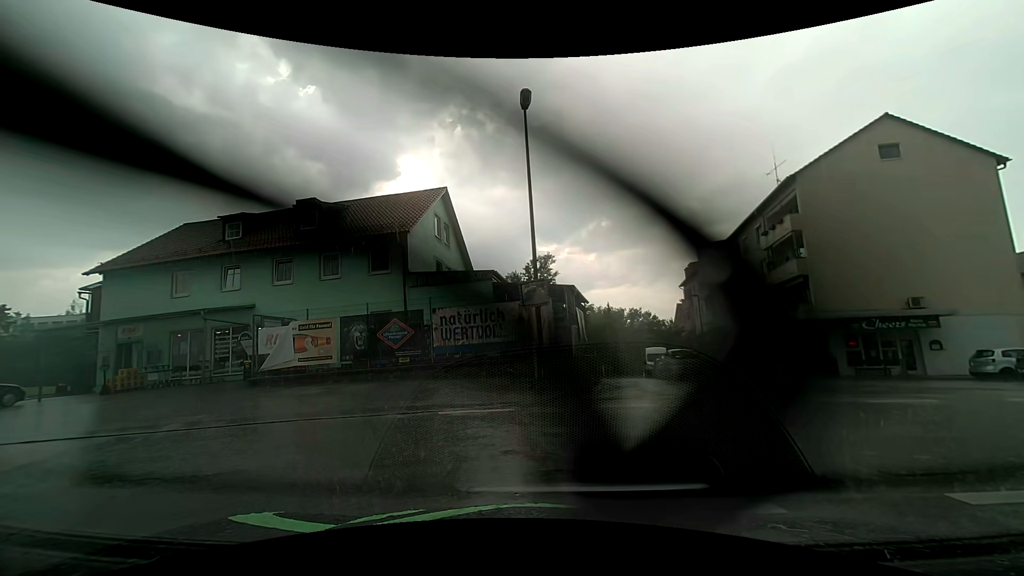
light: Day
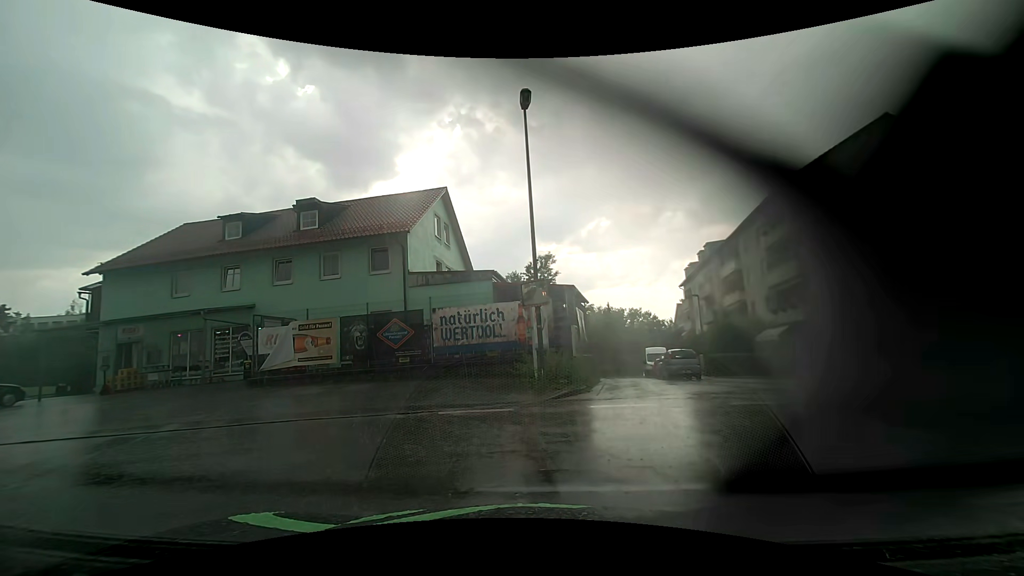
(0.0, 0.0) m; 0°
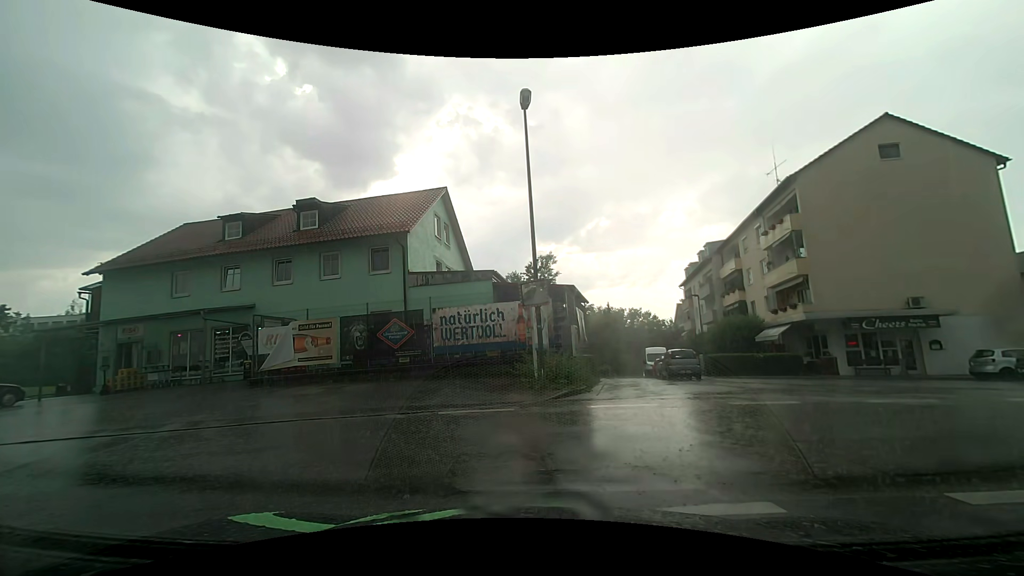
(0.0, 0.0) m; 0°
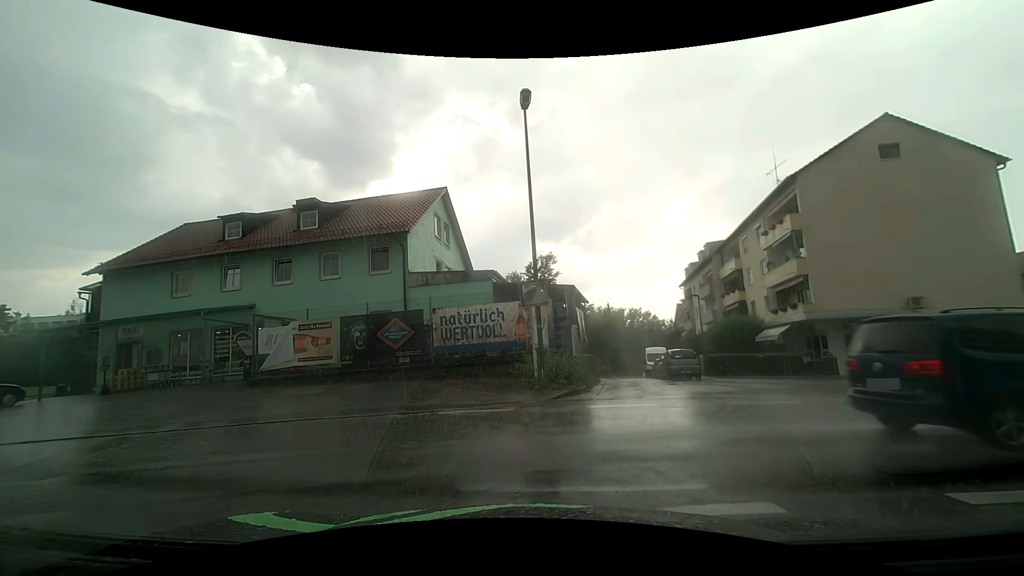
(0.0, 0.0) m; 0°
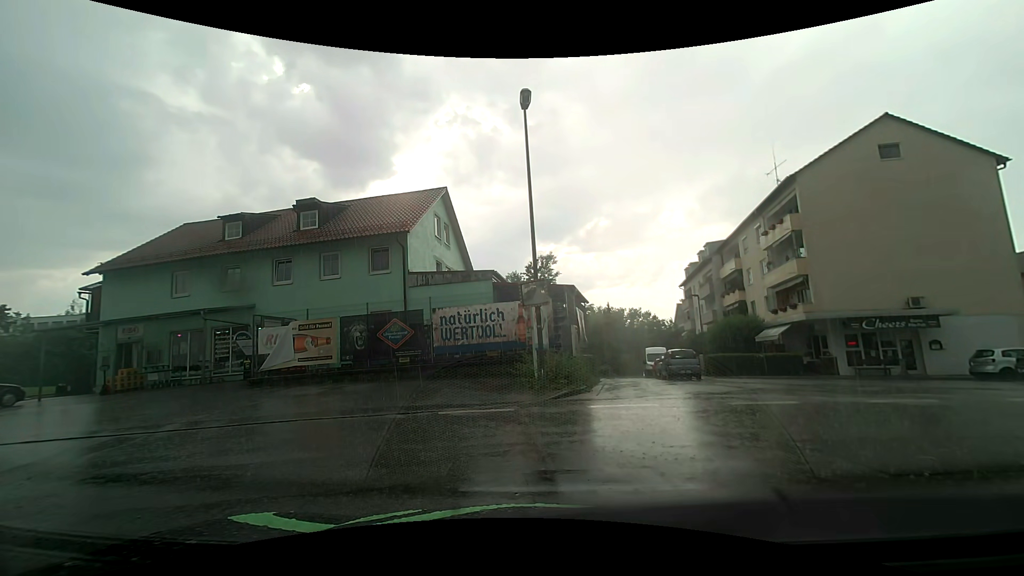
(0.0, 0.0) m; 0°
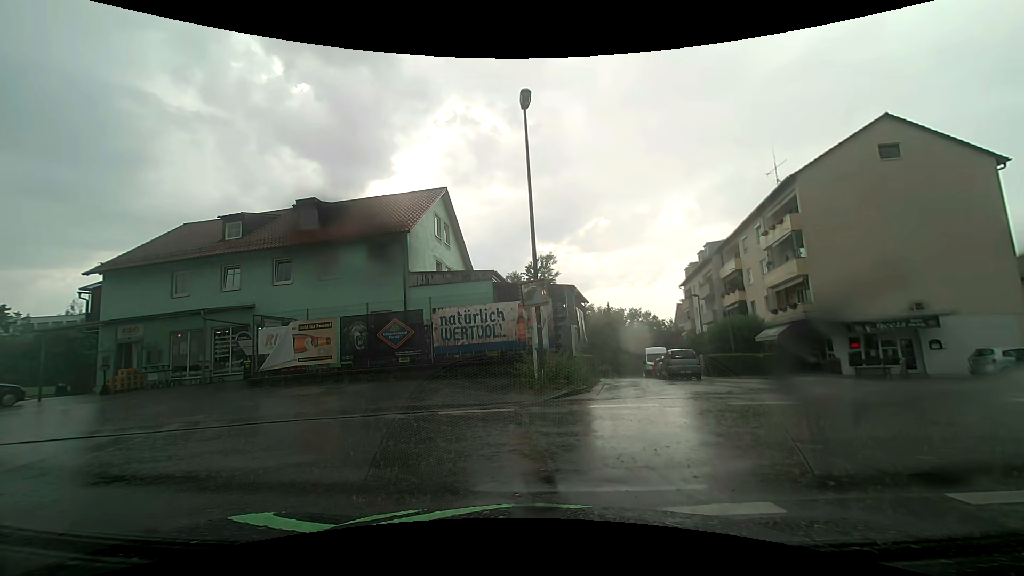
(0.0, 0.0) m; 0°
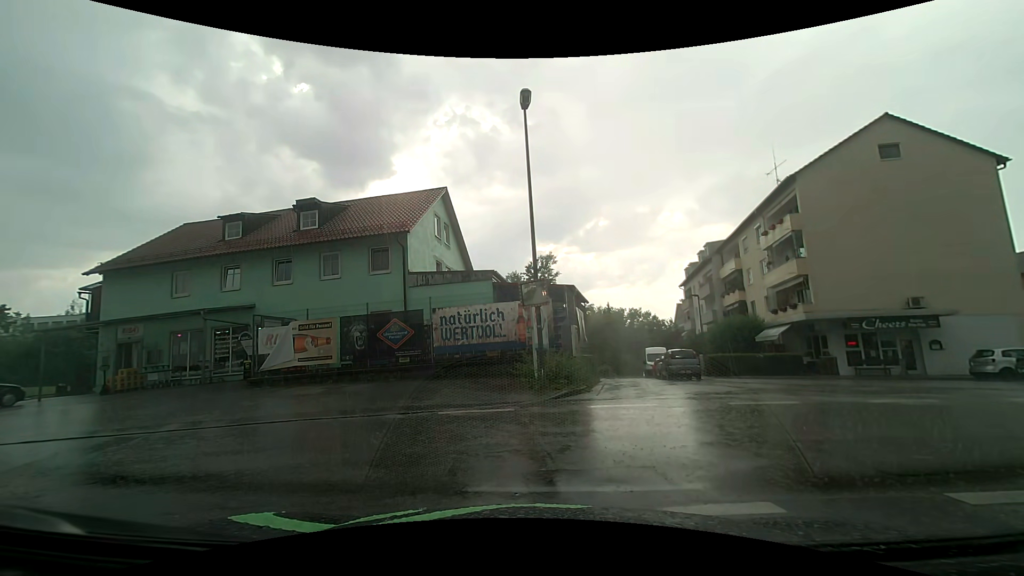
(0.0, 0.0) m; 0°
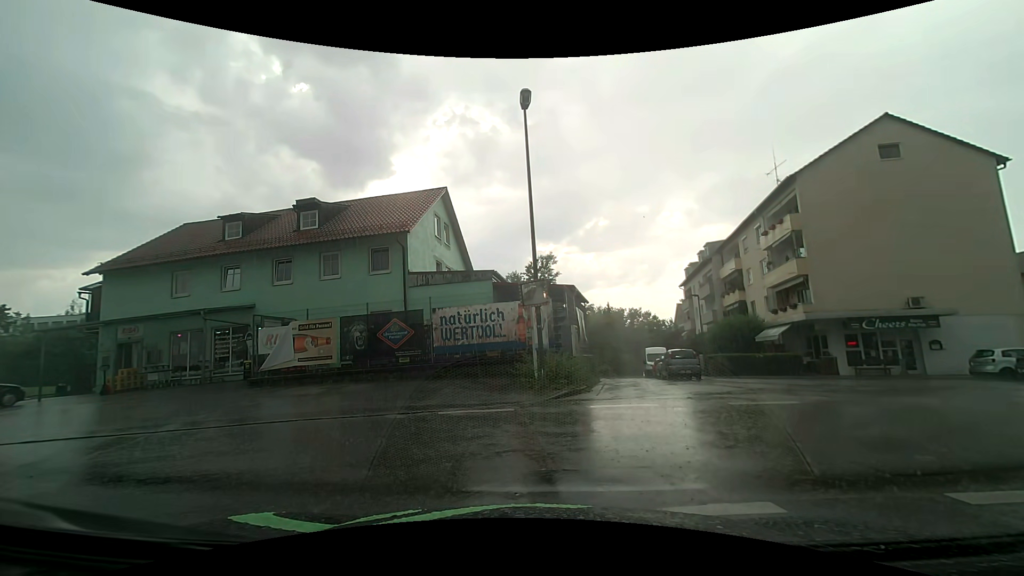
(0.0, 0.0) m; 0°
